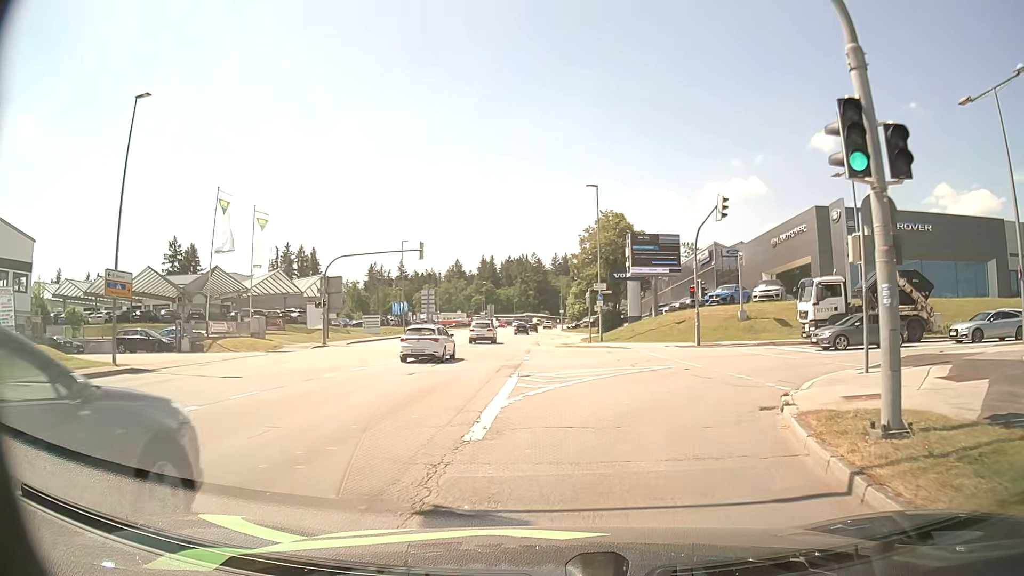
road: tertiary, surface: asphalt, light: Day
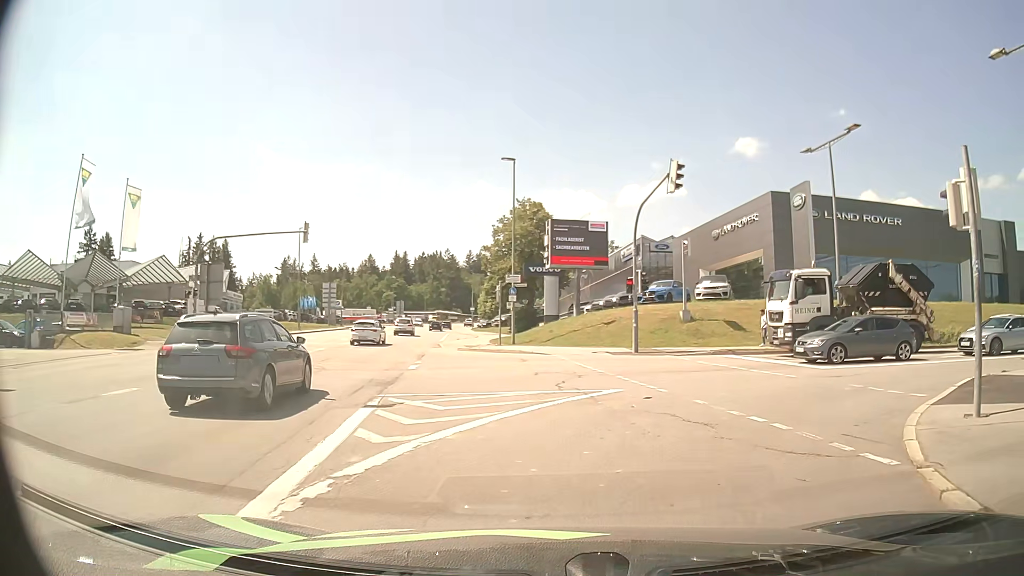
(+0.3, +7.0) m; +7°
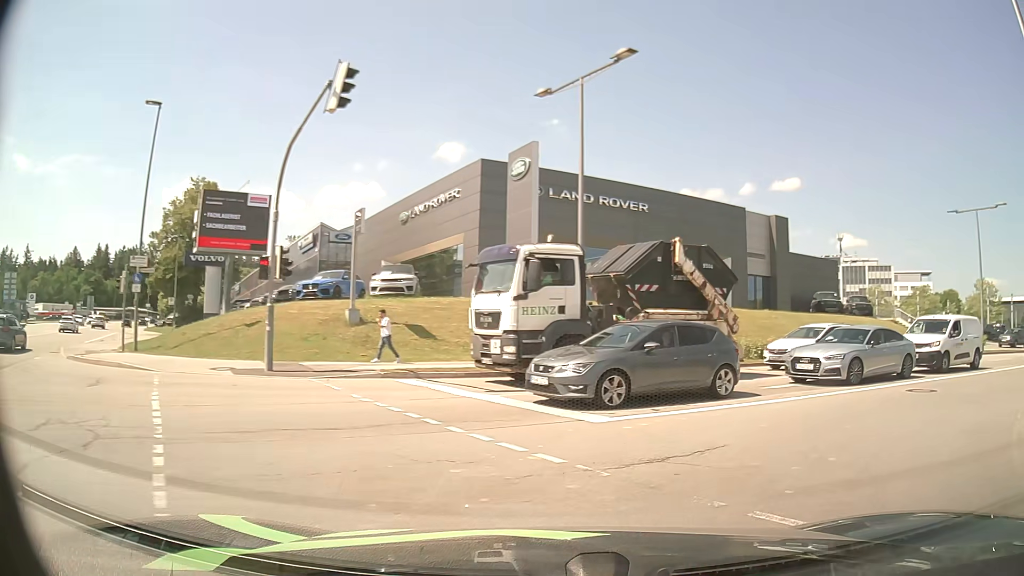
(+1.9, +9.2) m; +27°
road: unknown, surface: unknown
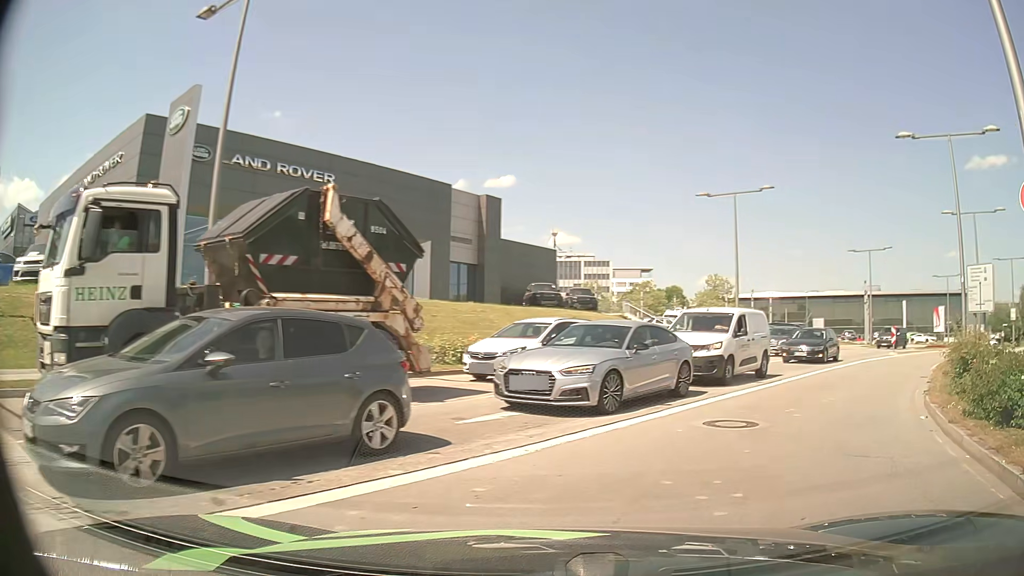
(+1.2, +5.8) m; +24°
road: secondary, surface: asphalt
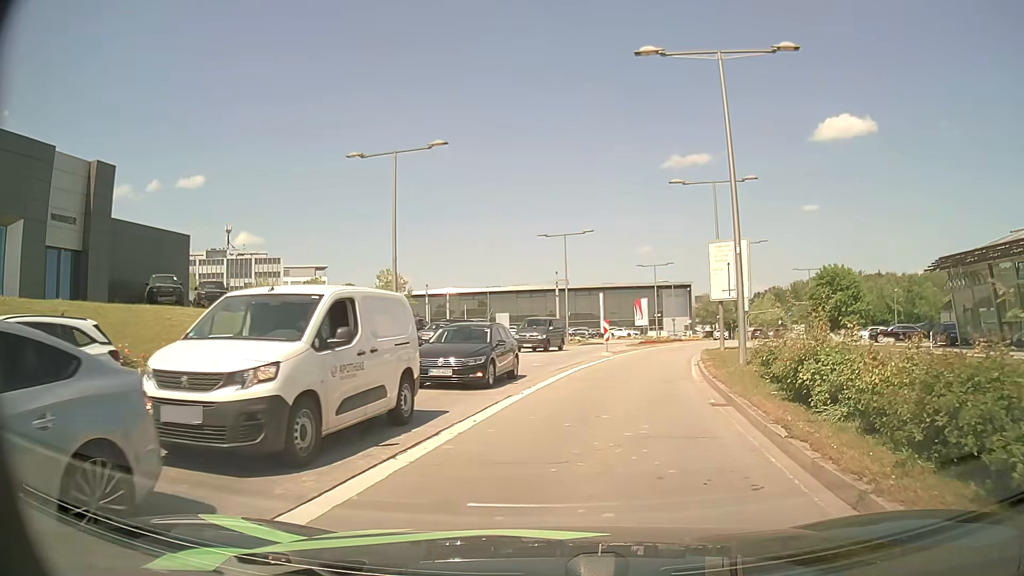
(+2.7, +8.8) m; +28°
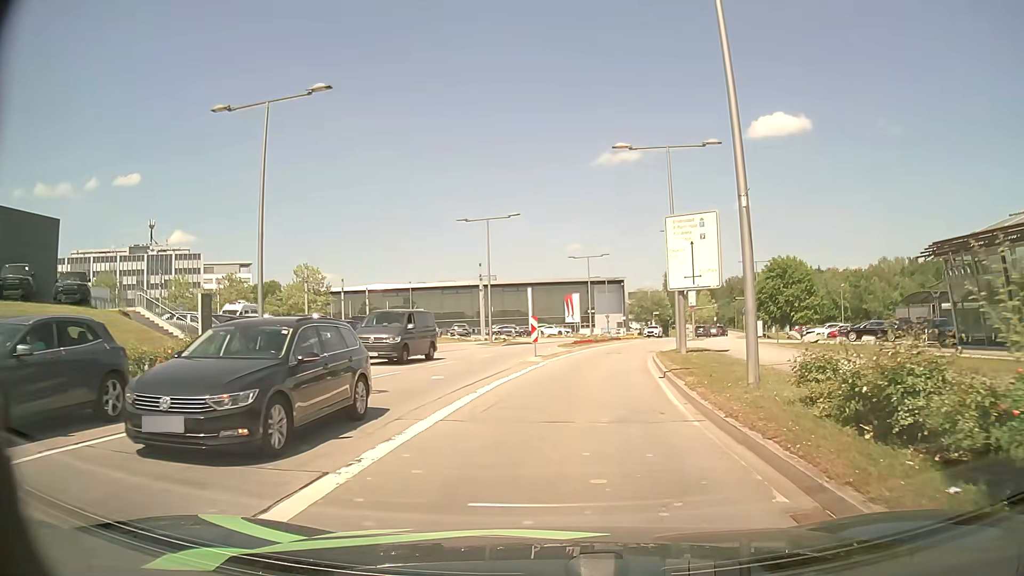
(+0.5, +7.1) m; +6°
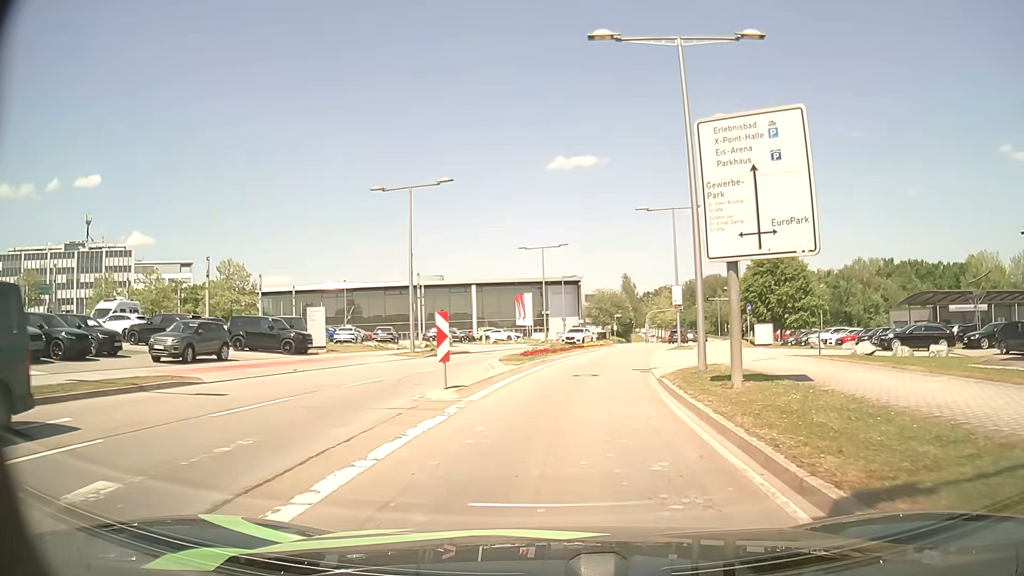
(+0.5, +12.7) m; +4°
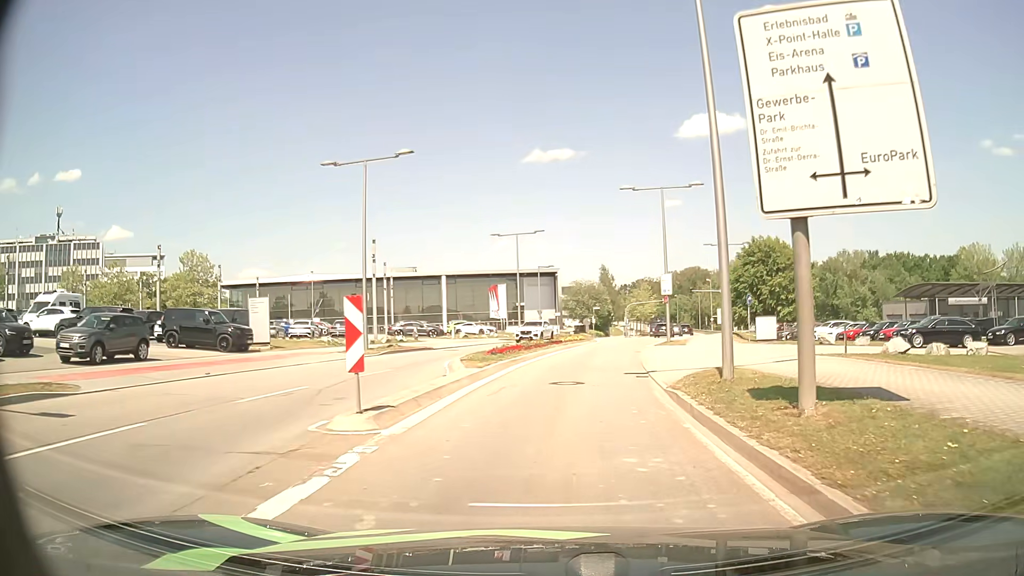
(+0.1, +4.7) m; +2°
(0, +10) (+1, +20) (+2, +30) (+4, +40) (+6, +49) (+9, +59) (+12, +69) (+14, +78) (+17, +88) (+20, +98) m
